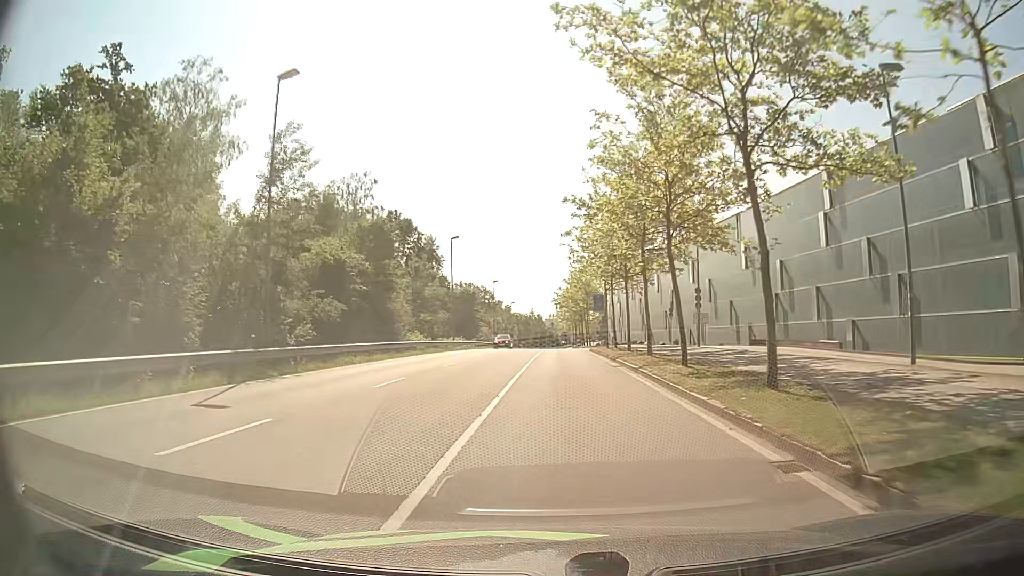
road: secondary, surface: asphalt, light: Day
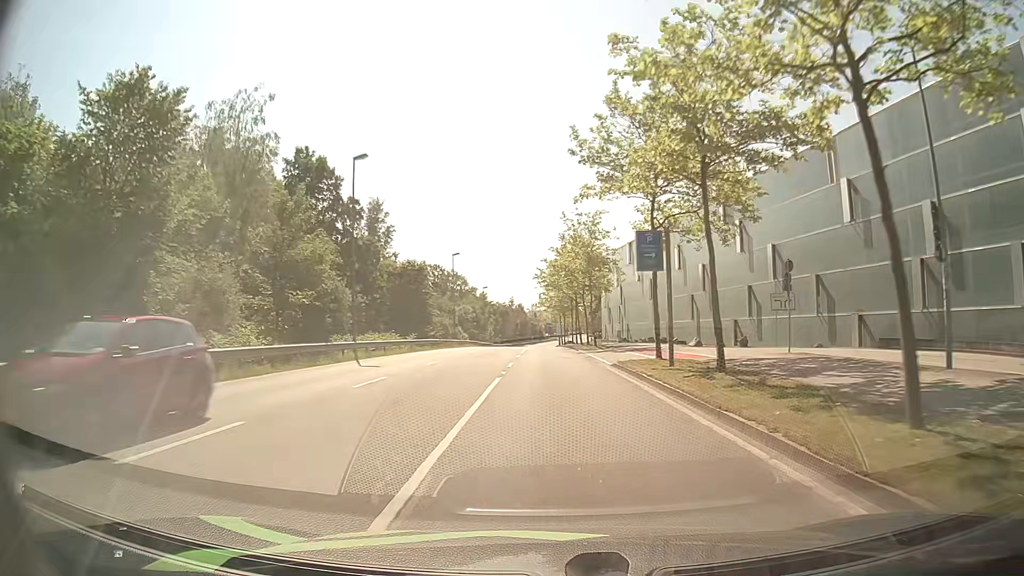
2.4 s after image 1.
(0.0, +27.9) m; +1°
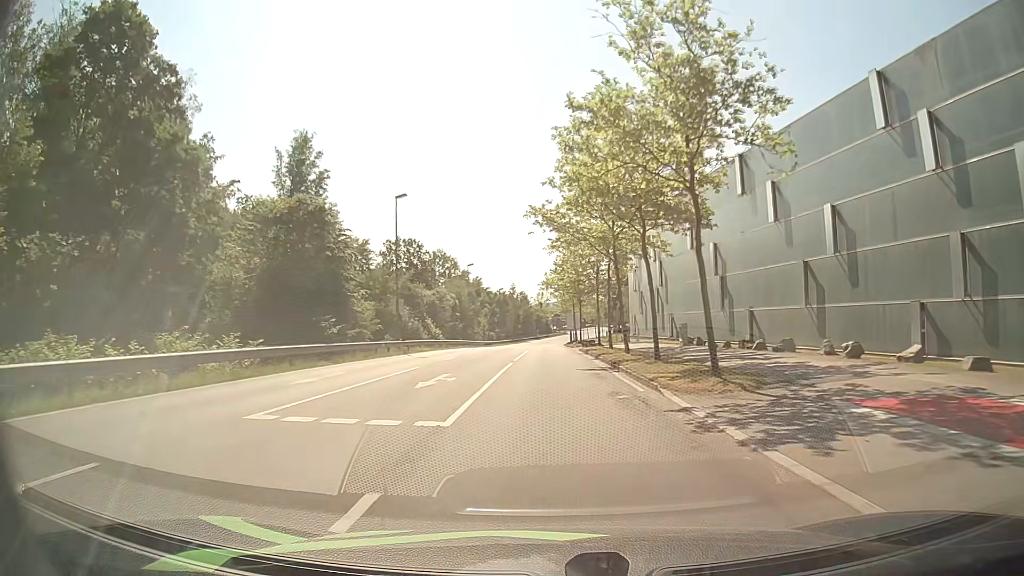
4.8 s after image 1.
(-0.2, +30.7) m; -1°
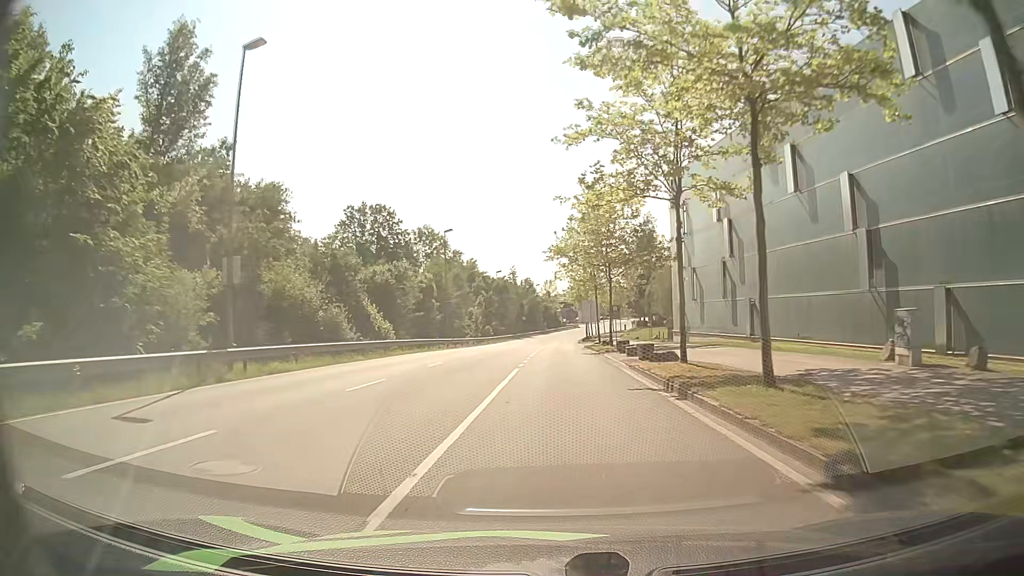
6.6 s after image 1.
(-0.3, +24.8) m; -1°
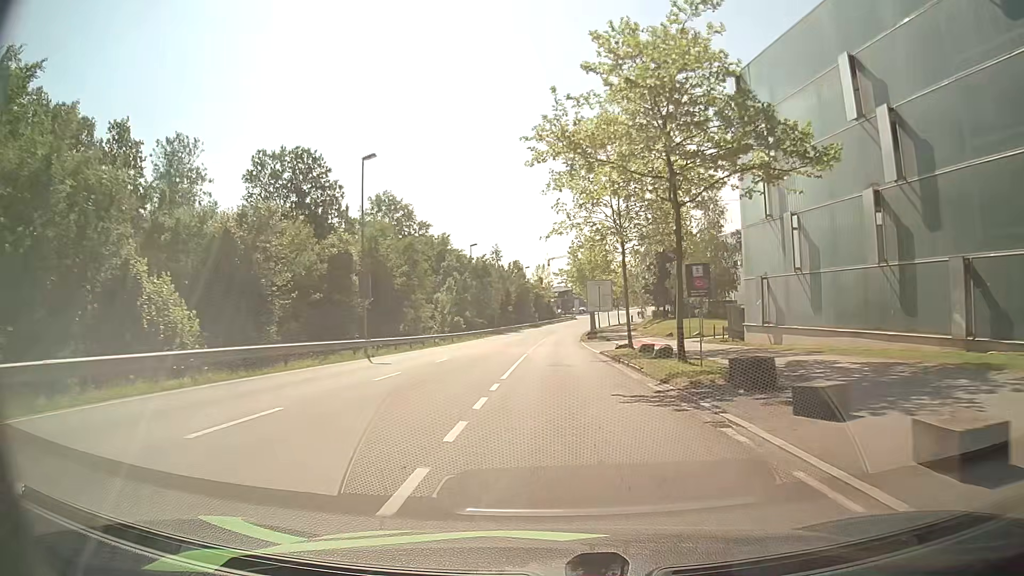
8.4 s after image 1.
(+0.1, +24.4) m; 0°
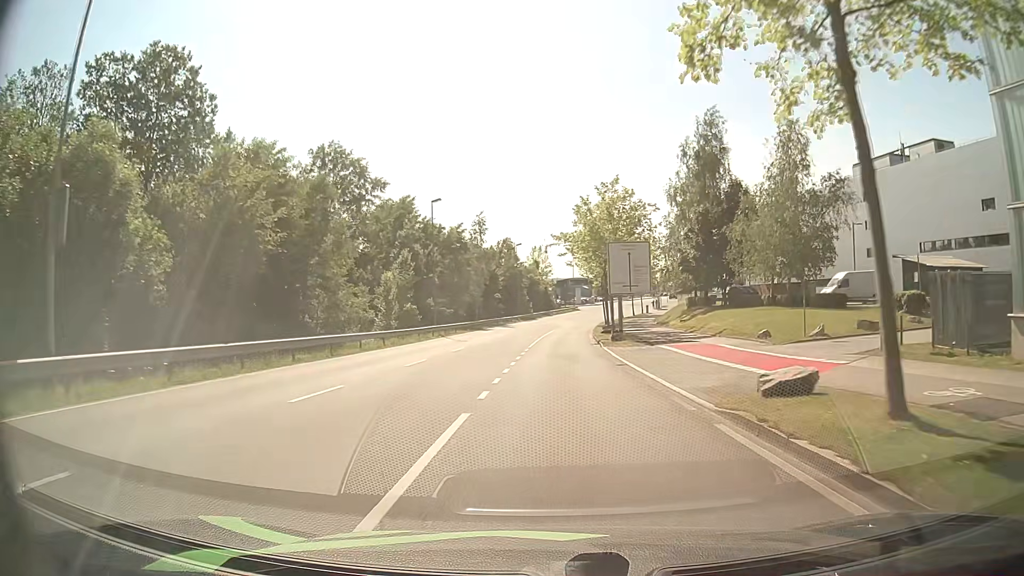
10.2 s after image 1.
(+0.1, +23.3) m; +1°
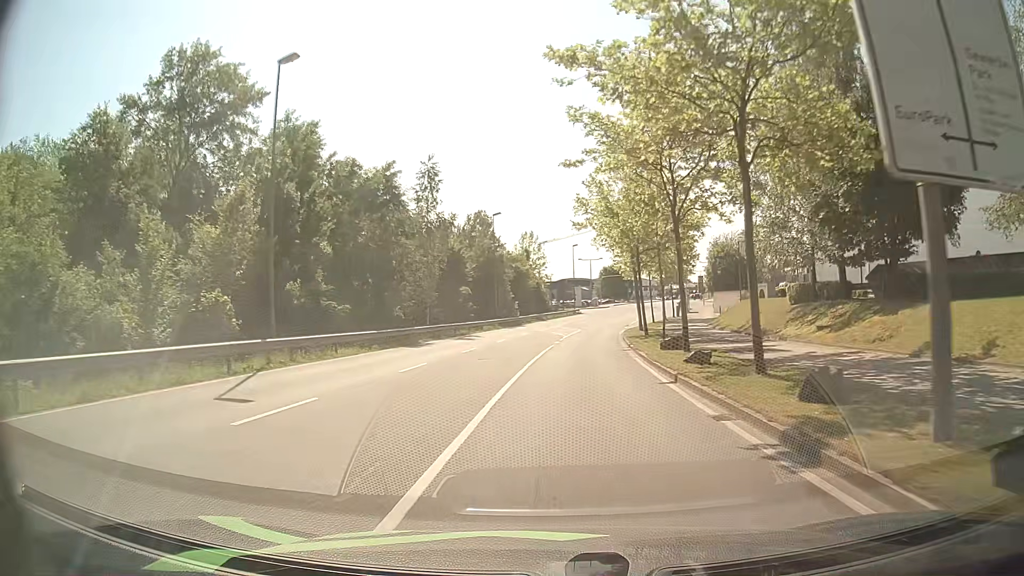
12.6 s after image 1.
(-0.2, +29.7) m; 0°
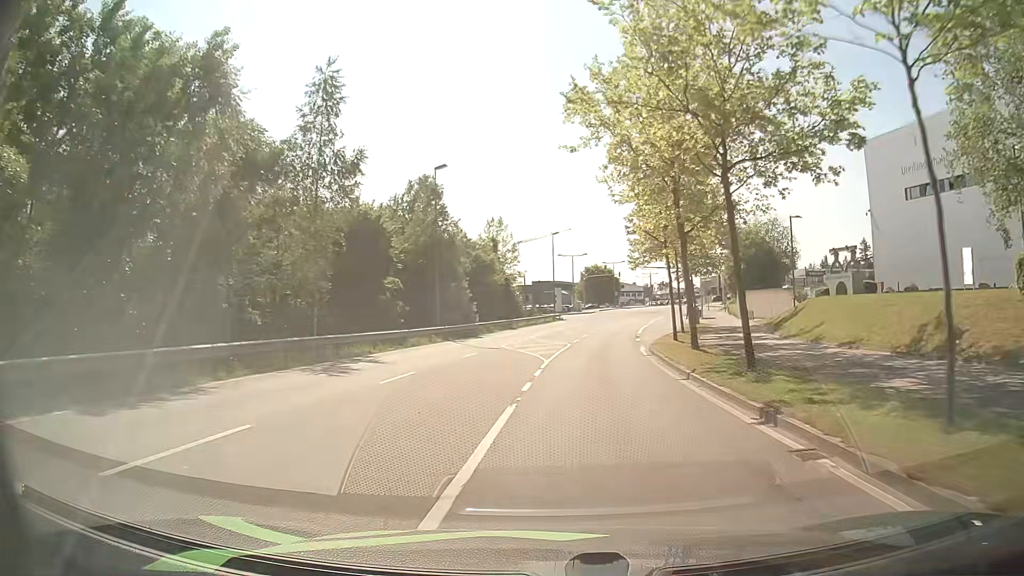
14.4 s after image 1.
(+0.2, +21.0) m; +1°
(0, +10) (+1, +20) (+2, +30) (+3, +40) (+5, +50) (+7, +60) (+9, +69) (+11, +79) (+14, +89) (+17, +98) m
